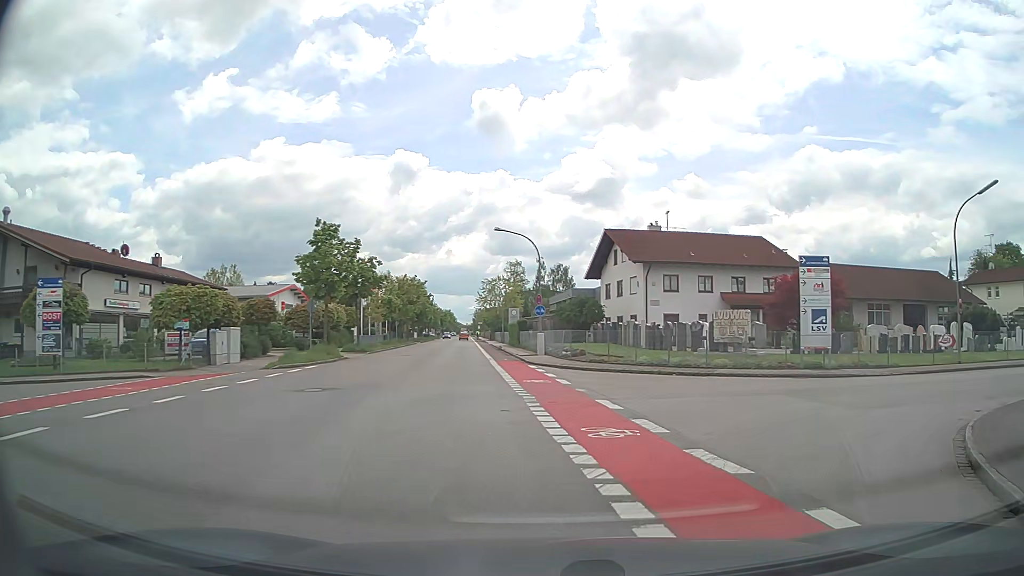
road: tertiary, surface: asphalt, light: Day
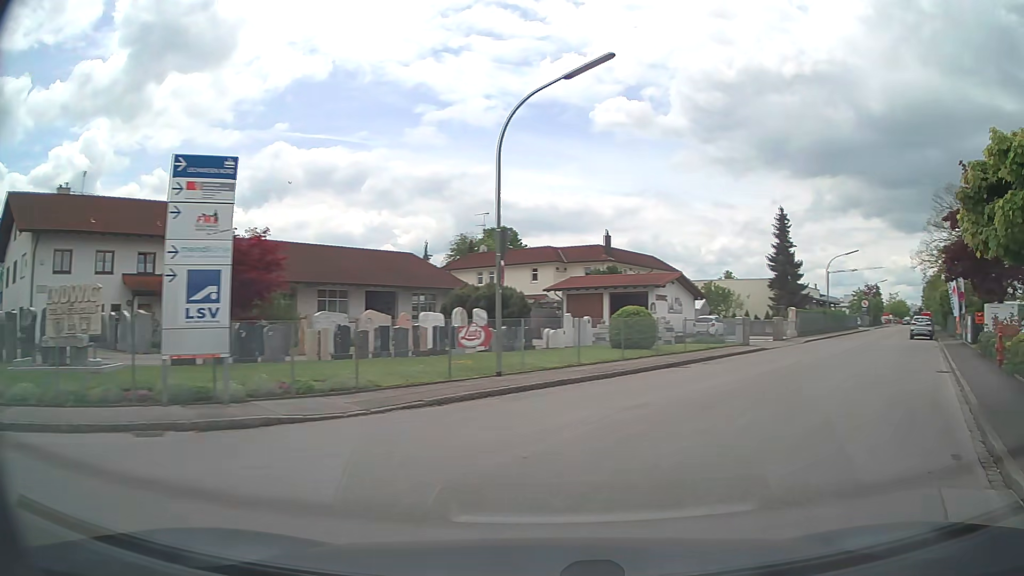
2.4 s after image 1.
(+5.2, +12.8) m; +46°
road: residential
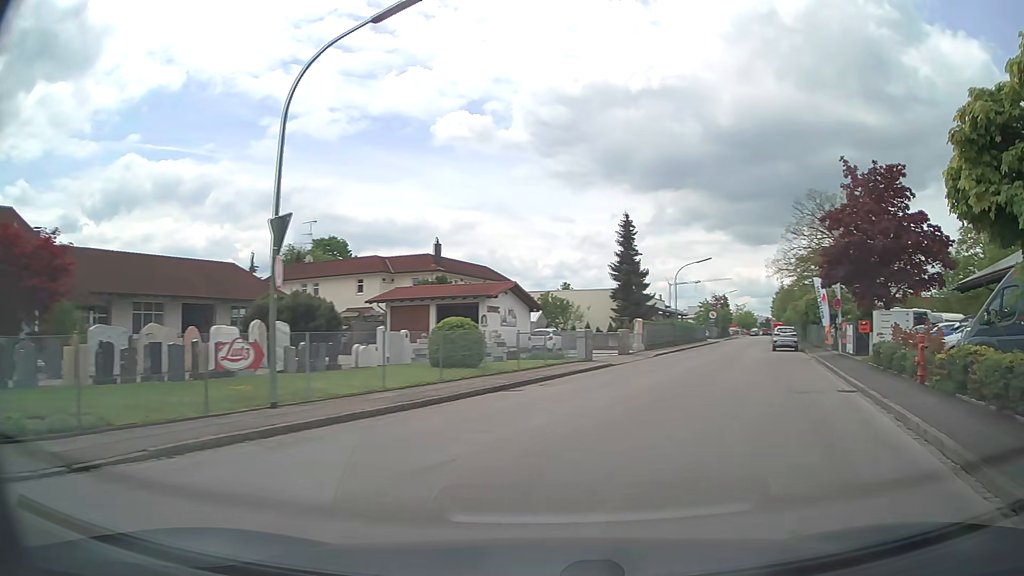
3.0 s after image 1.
(+0.5, +3.9) m; +14°
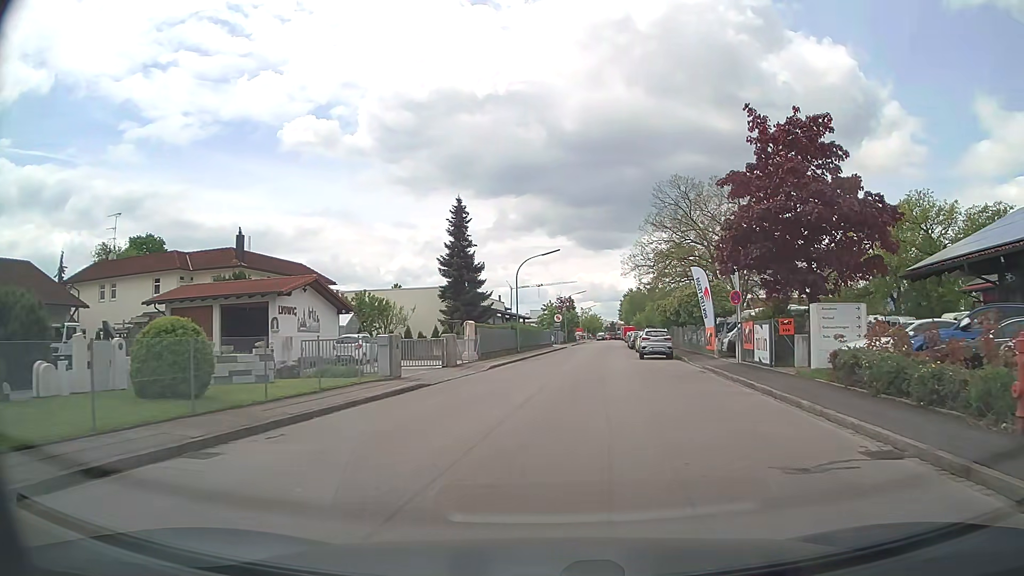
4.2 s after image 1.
(+1.5, +8.9) m; +15°
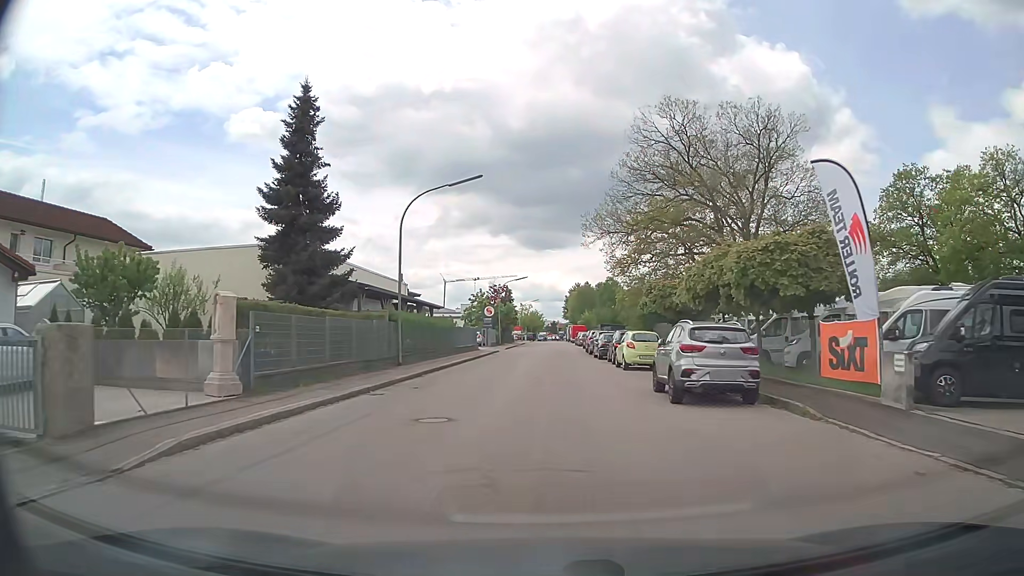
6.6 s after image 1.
(+1.2, +22.9) m; +5°
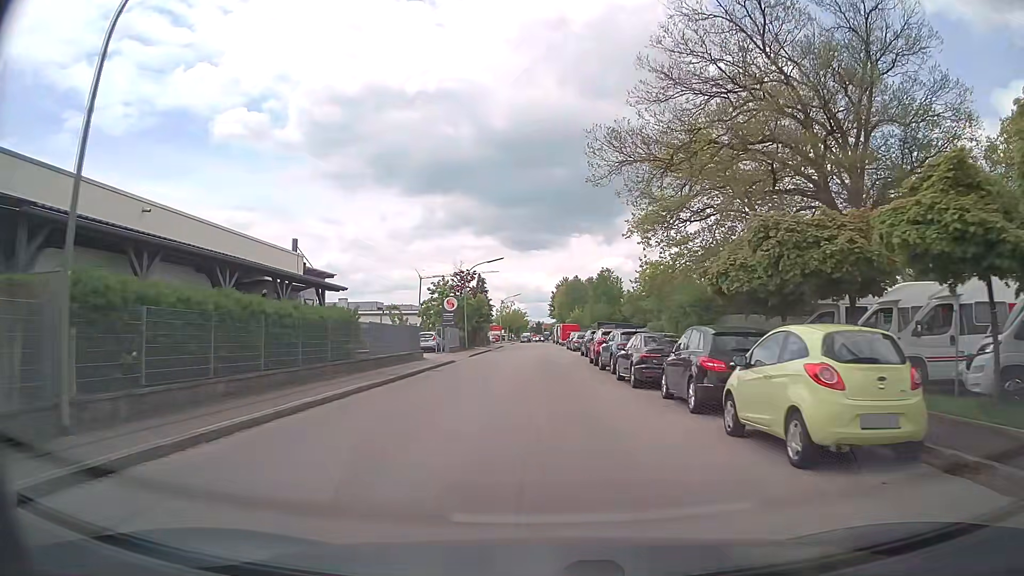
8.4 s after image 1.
(+0.2, +19.0) m; +2°
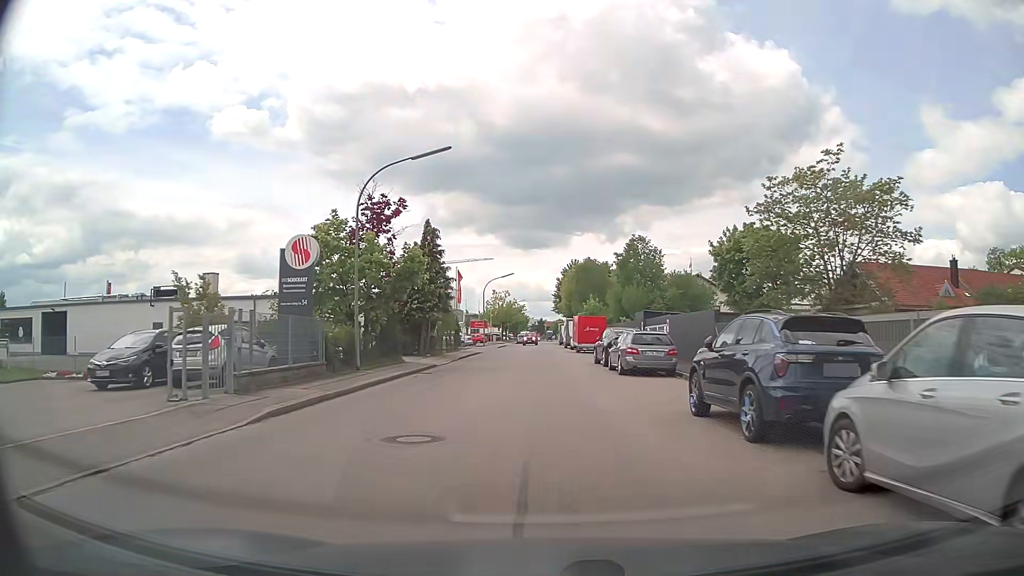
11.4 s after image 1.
(-0.2, +32.6) m; 0°
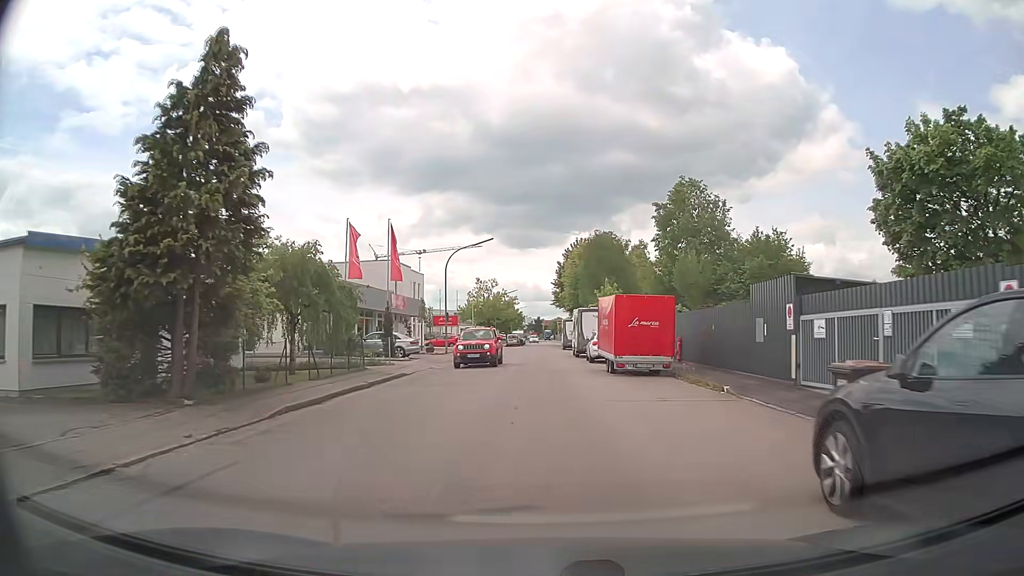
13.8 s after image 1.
(+0.1, +25.6) m; 0°
(0, +10) (0, +20) (0, +30) (0, +40) (0, +50) (0, +60) (+1, +70) (+1, +80) (+2, +90) (+3, +100) m
